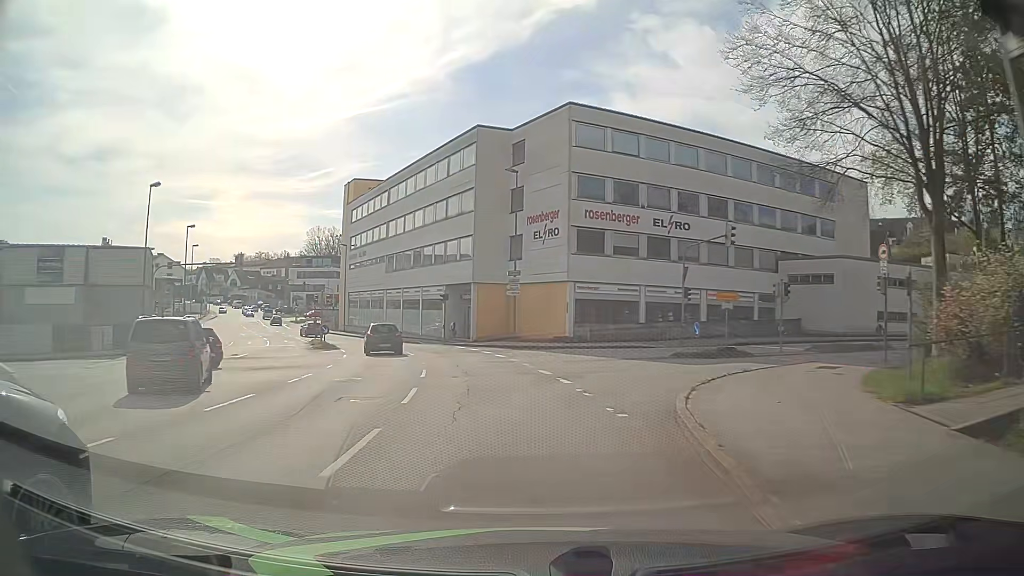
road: tertiary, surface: asphalt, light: Day
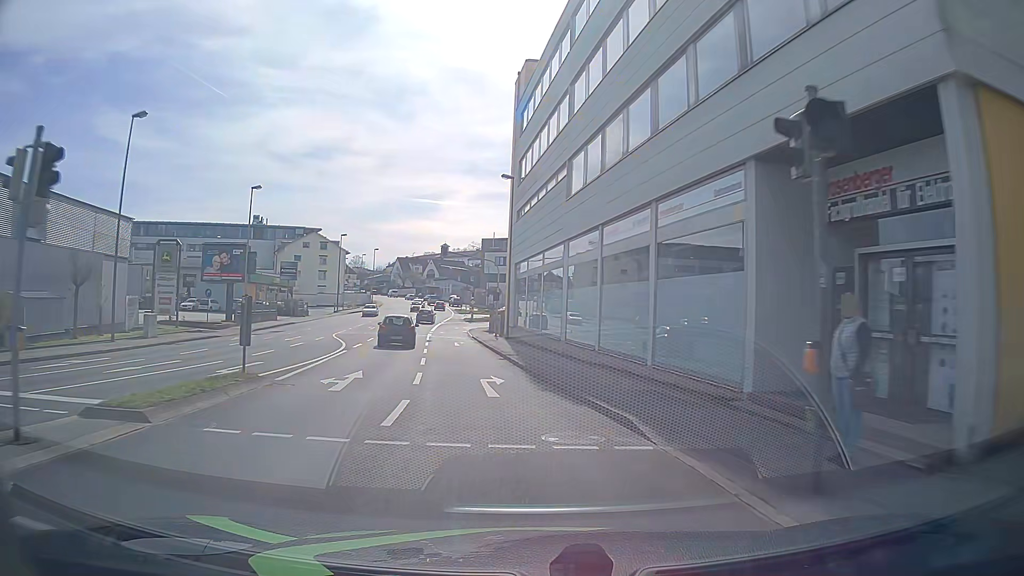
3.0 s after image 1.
(-5.8, +37.2) m; -21°
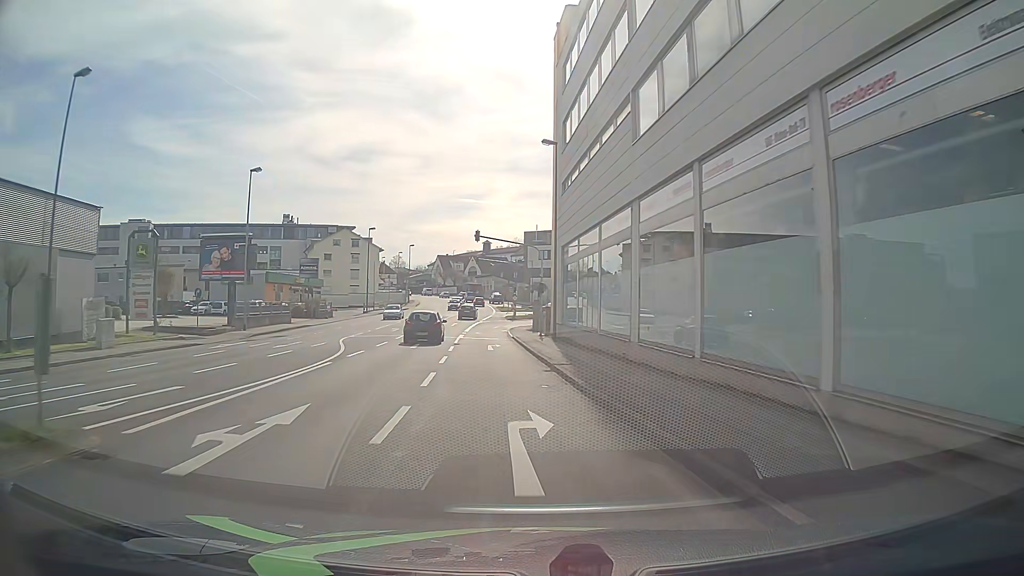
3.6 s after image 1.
(-0.2, +7.6) m; -4°
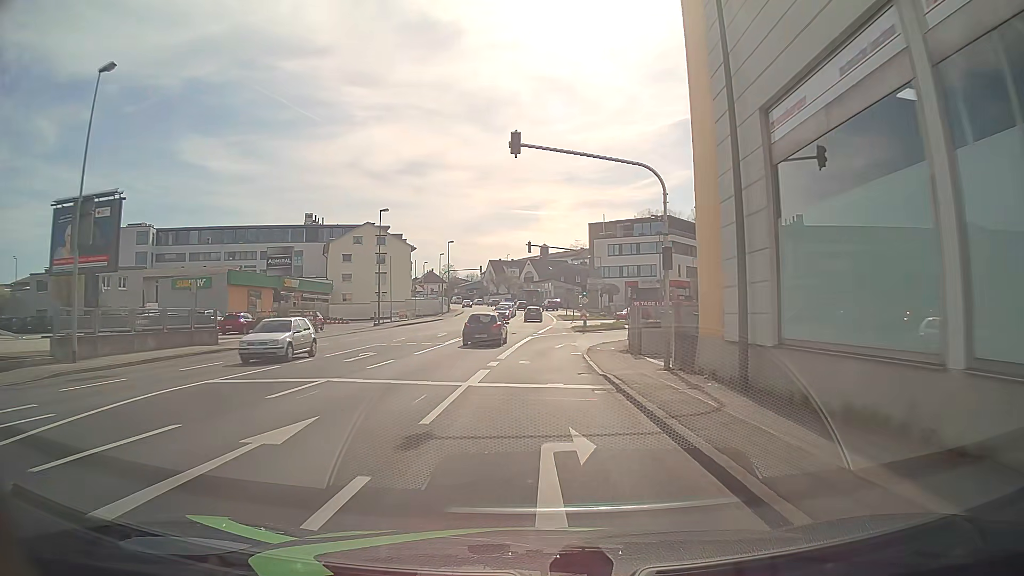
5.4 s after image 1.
(-1.3, +22.8) m; -4°
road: tertiary_link
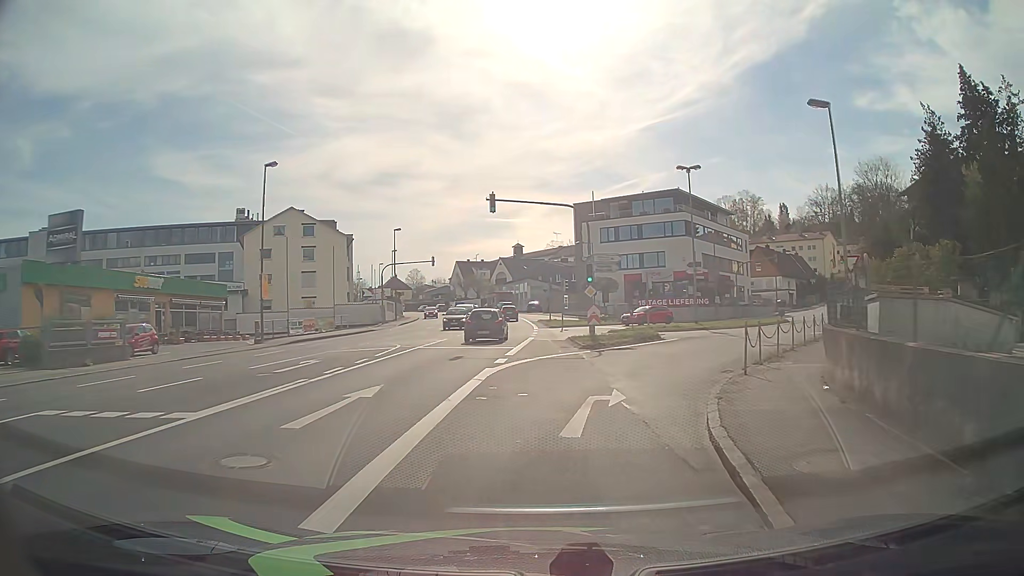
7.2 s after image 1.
(0.0, +22.0) m; +1°
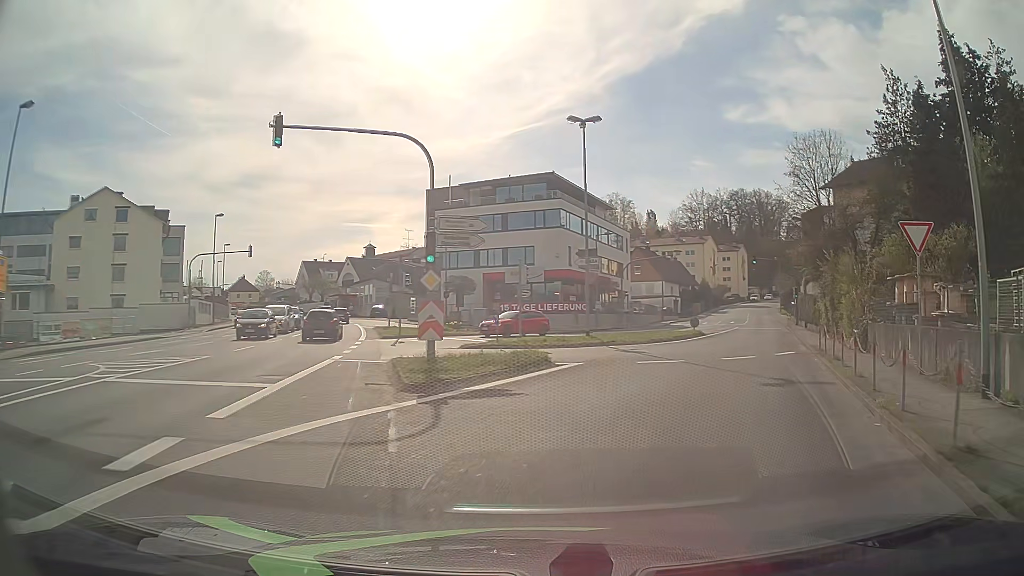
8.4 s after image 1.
(+1.2, +12.6) m; +12°
(+1, +10) (+4, +19) (+8, +29) (+12, +38) (+16, +47) (+19, +56) (+23, +66) (+26, +75) (+29, +85) (+32, +94) m
